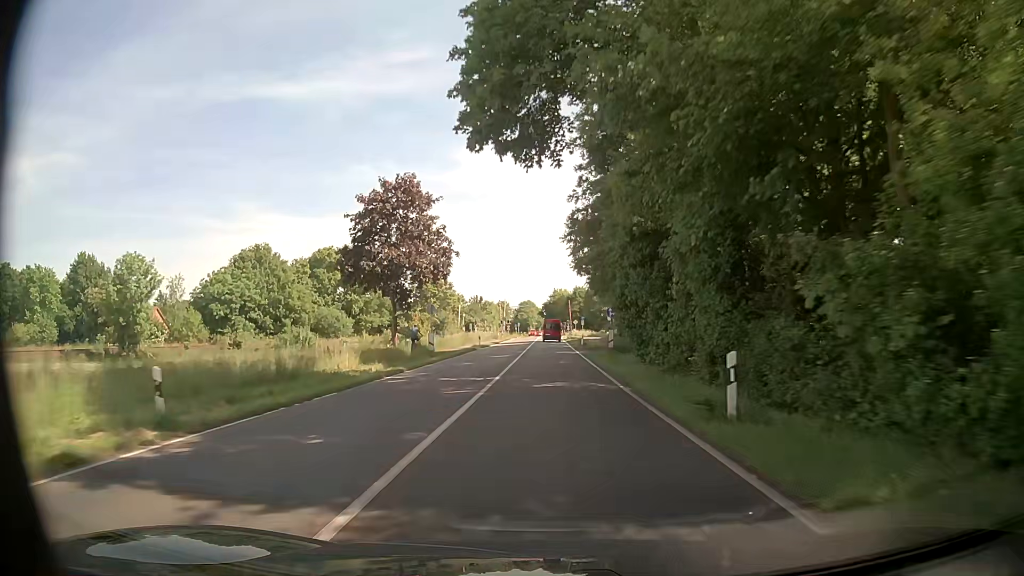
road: tertiary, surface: asphalt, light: Day
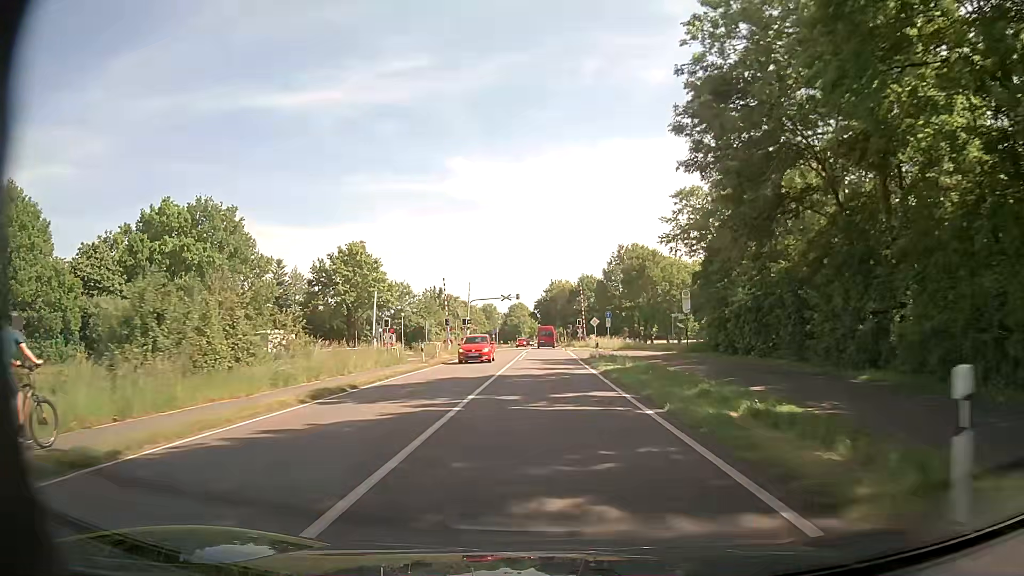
(+0.1, +53.8) m; 0°
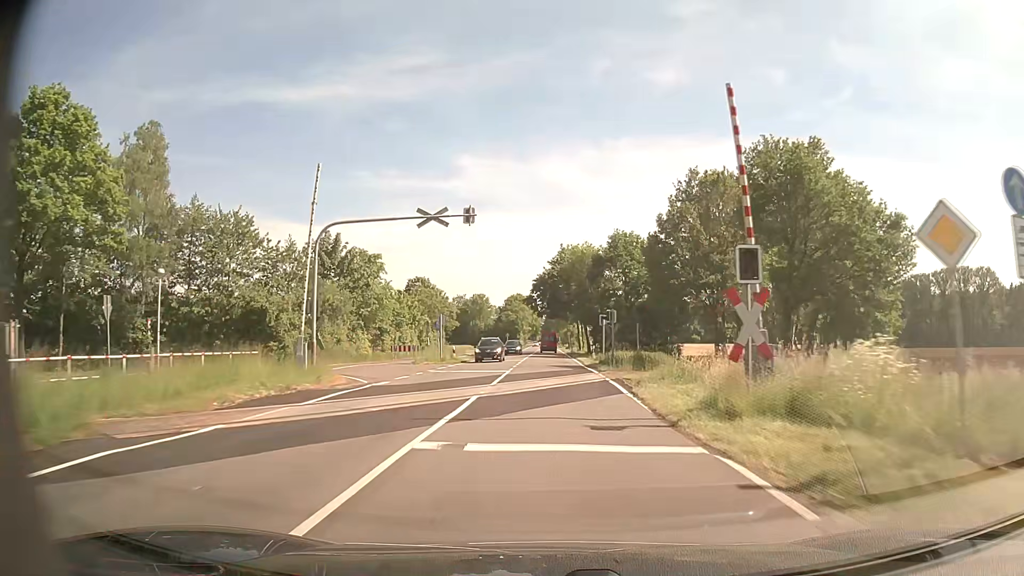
(-0.2, +53.6) m; 0°
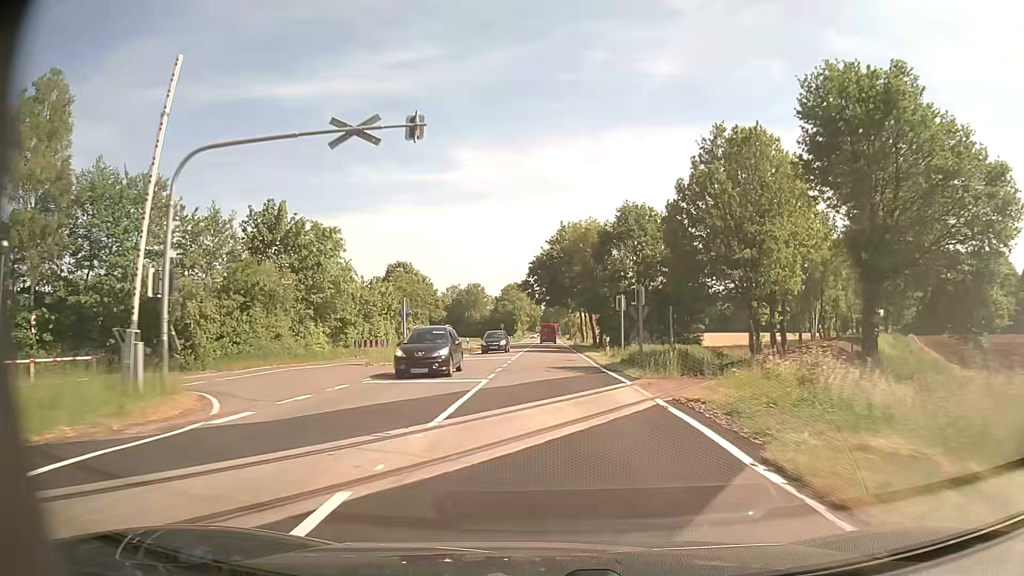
(0.0, +10.7) m; 0°
(0, +10) (0, +20) (0, +30) (0, +40) (0, +50) (0, +60) (0, +70) (0, +80) (0, +90) (0, +100) m
